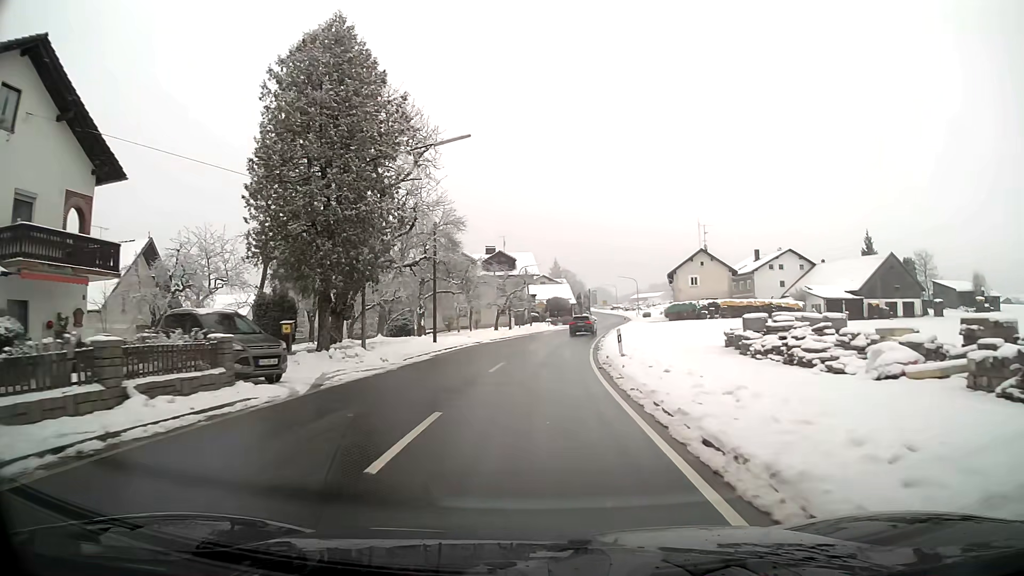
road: secondary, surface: asphalt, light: Day
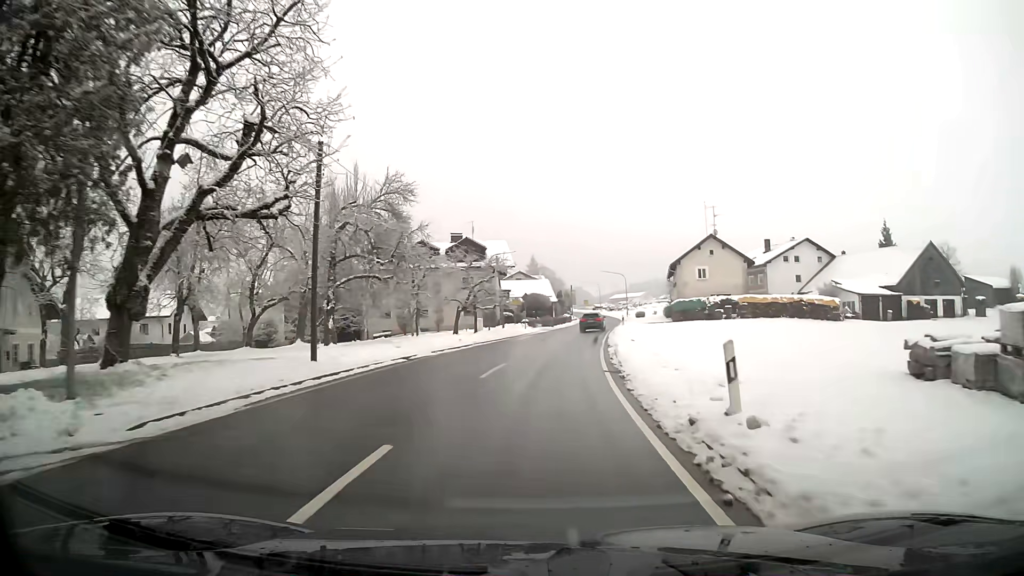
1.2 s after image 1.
(+0.2, +14.9) m; +1°
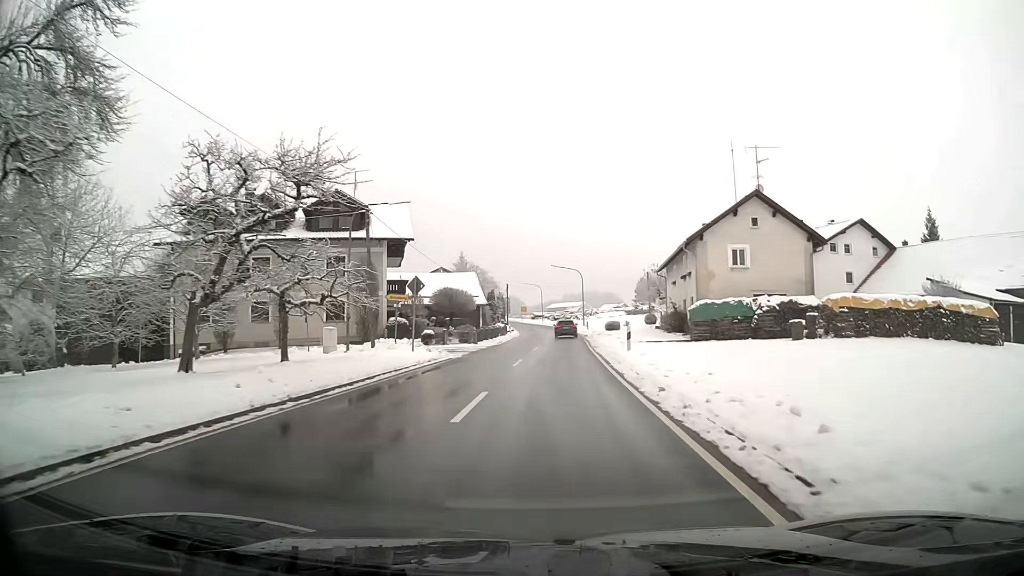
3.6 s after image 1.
(+1.6, +30.1) m; +6°
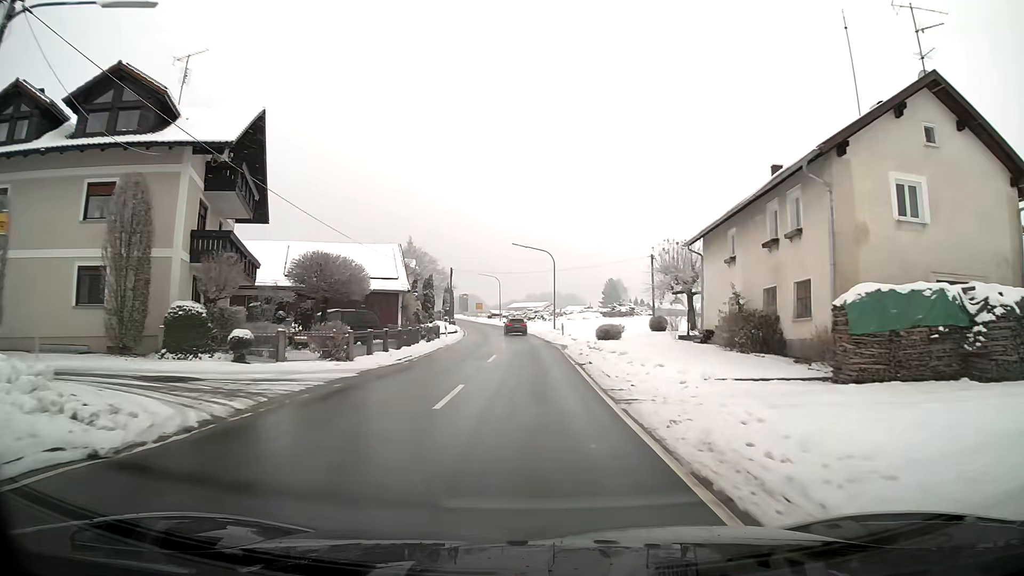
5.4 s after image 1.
(+0.6, +22.7) m; +2°
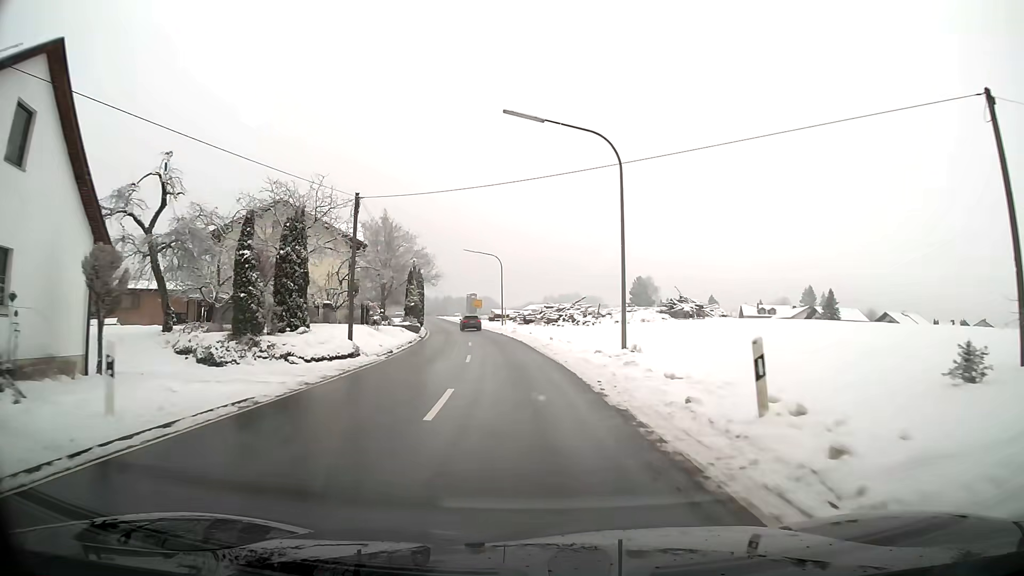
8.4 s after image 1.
(-0.3, +37.8) m; -1°
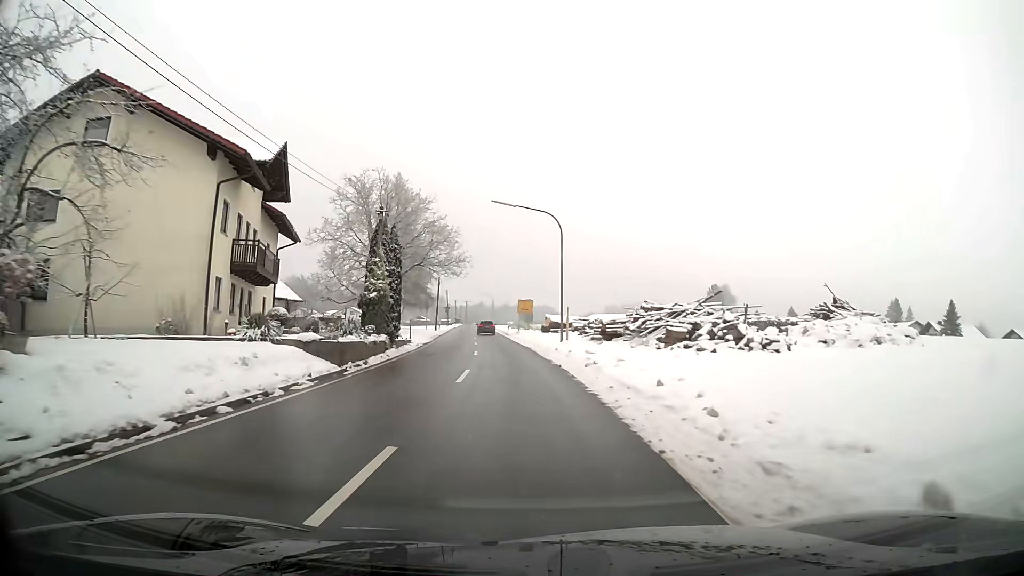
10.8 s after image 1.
(-1.4, +29.9) m; -5°
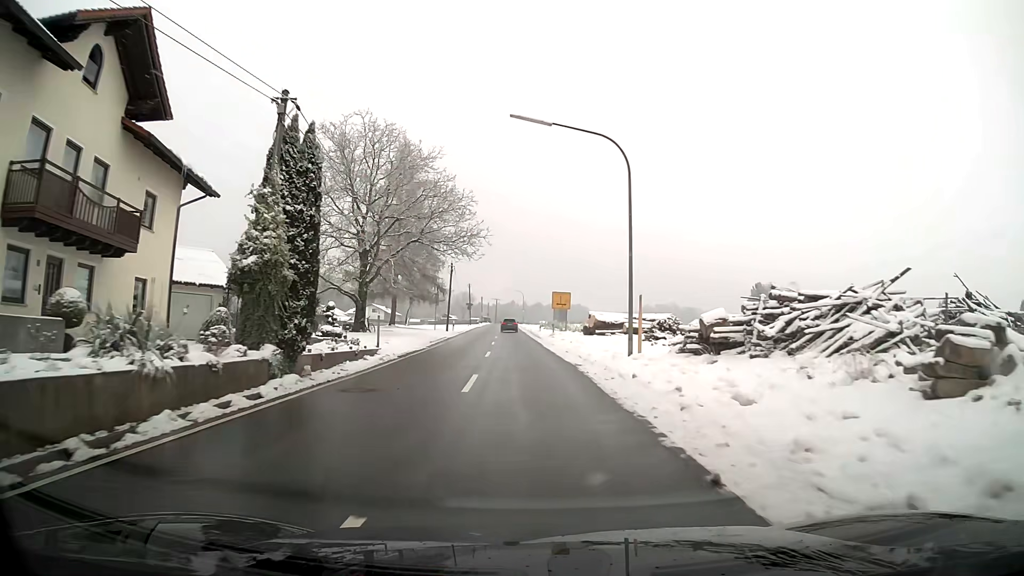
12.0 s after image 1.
(-0.3, +14.8) m; -2°
